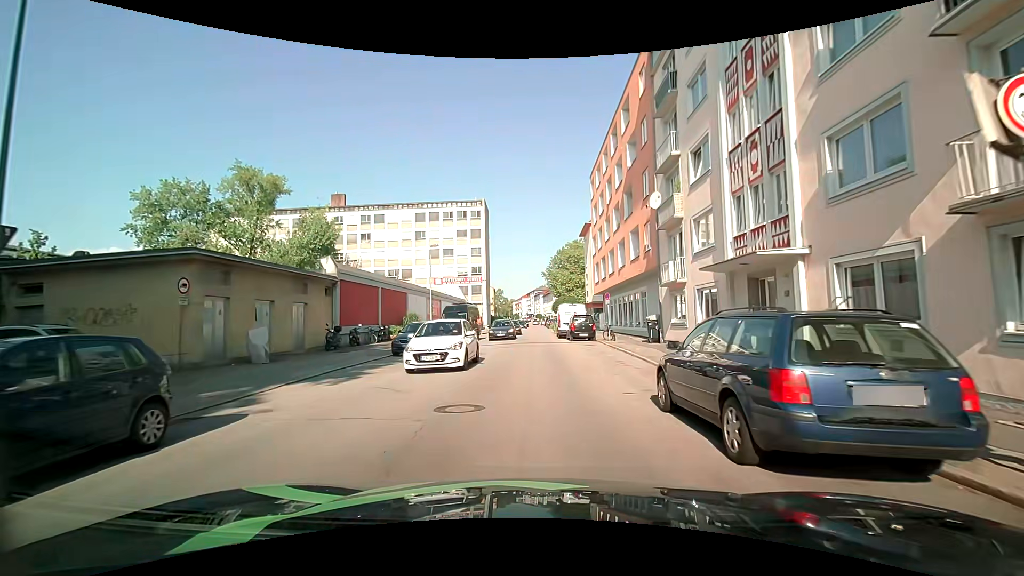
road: tertiary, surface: asphalt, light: Day
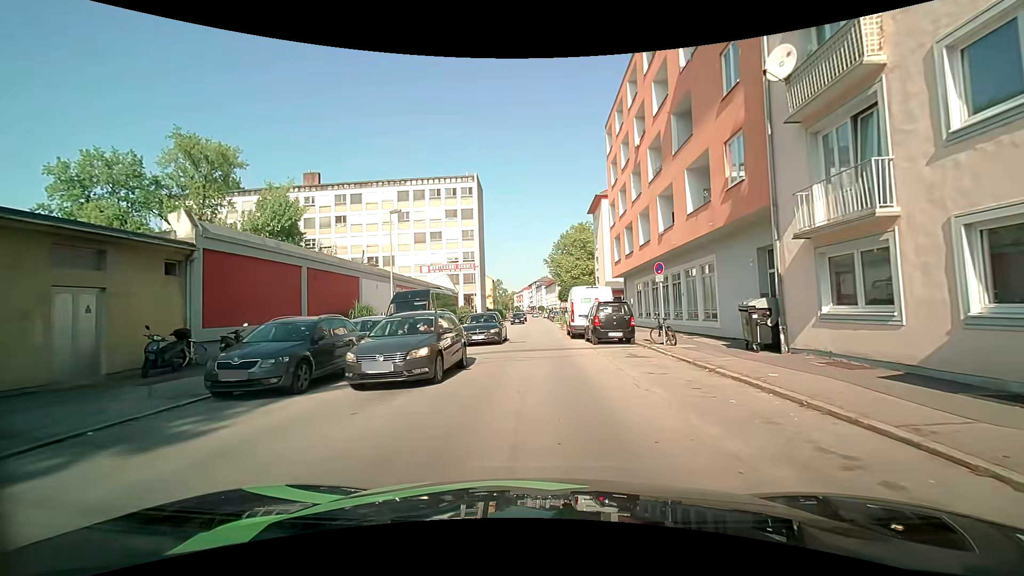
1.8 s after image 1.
(-0.1, +12.2) m; 0°
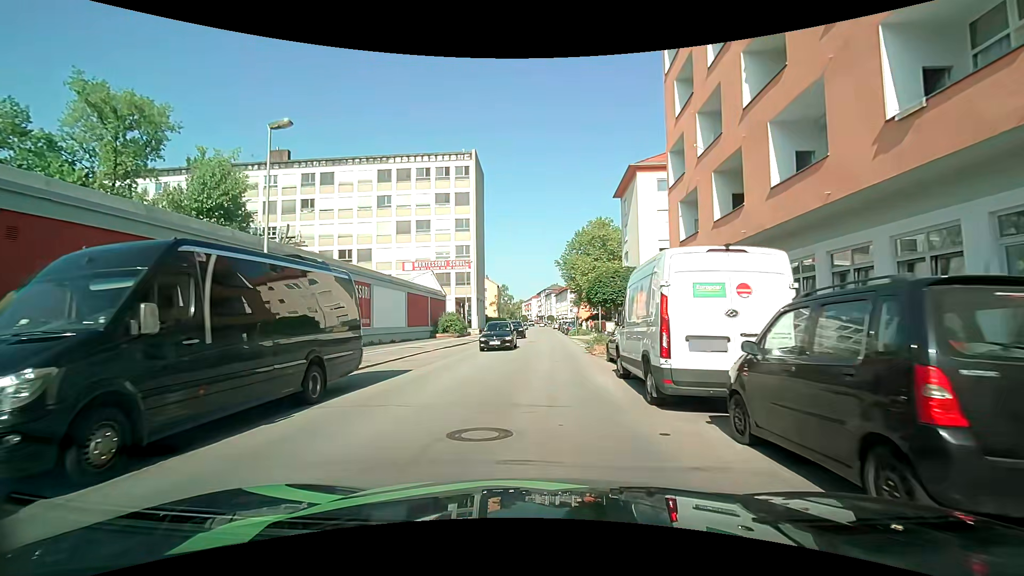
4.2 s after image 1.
(-0.2, +16.0) m; -2°
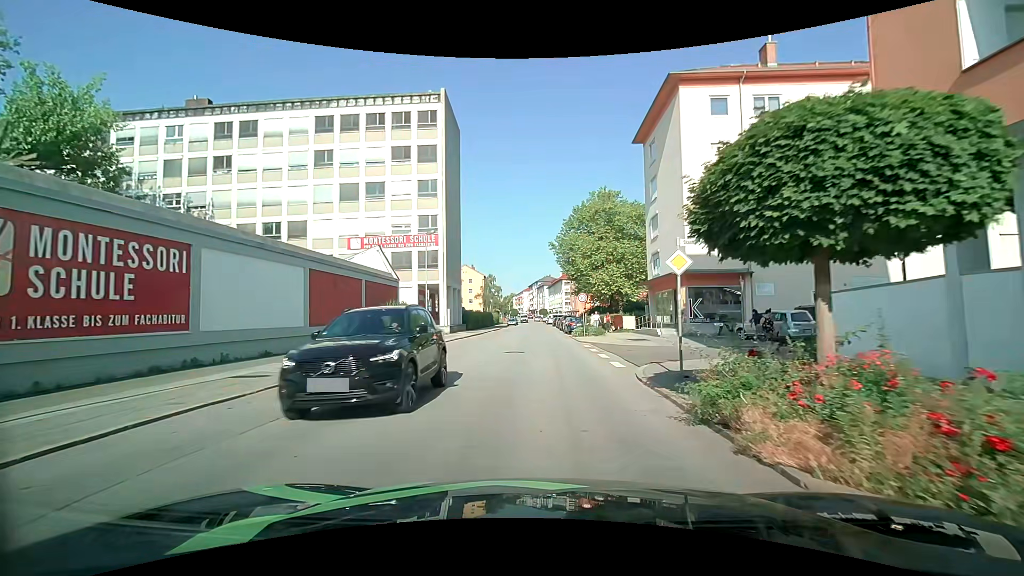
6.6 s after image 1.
(+0.3, +16.3) m; +2°
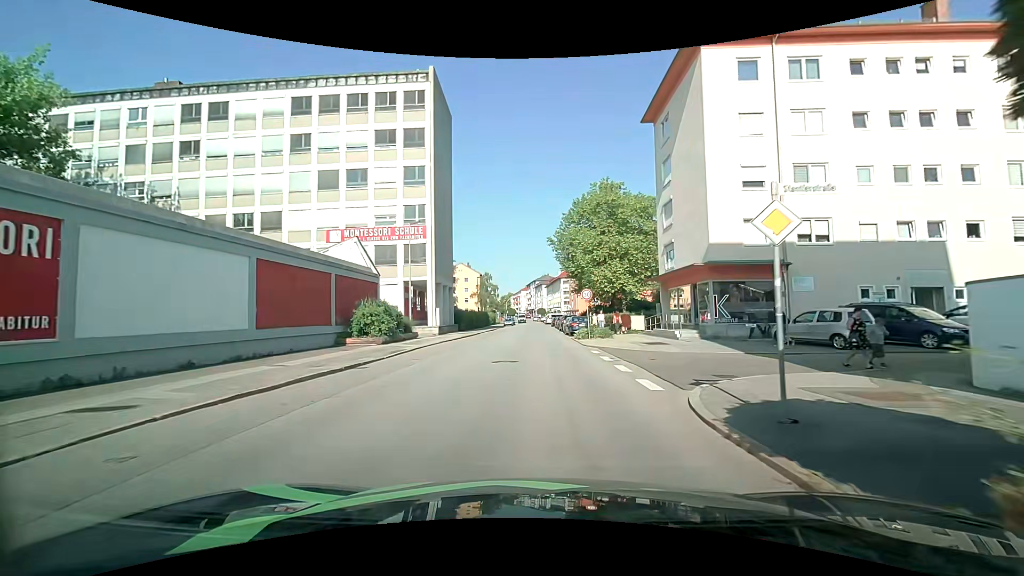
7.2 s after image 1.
(0.0, +4.4) m; 0°
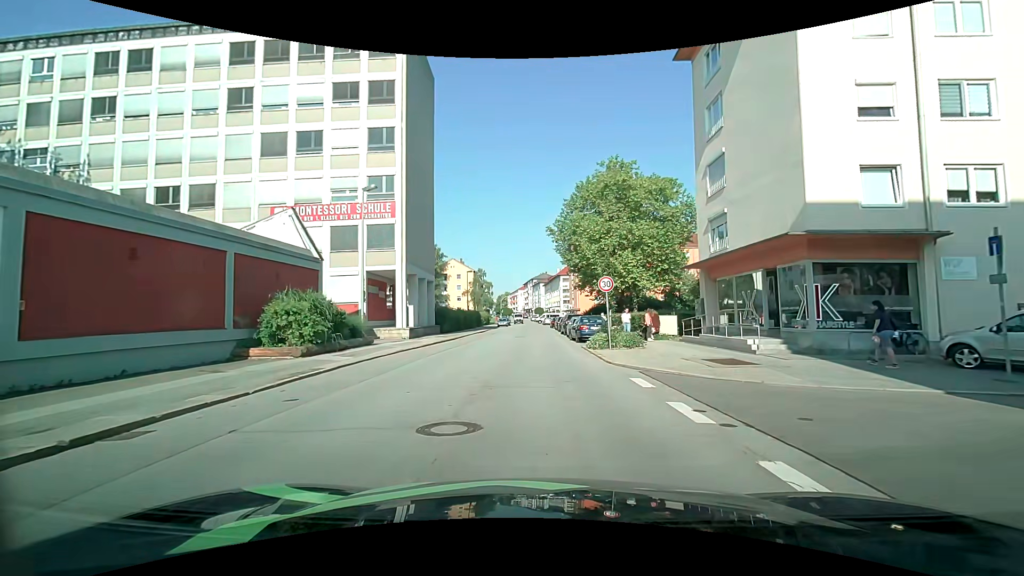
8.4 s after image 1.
(0.0, +9.2) m; 0°
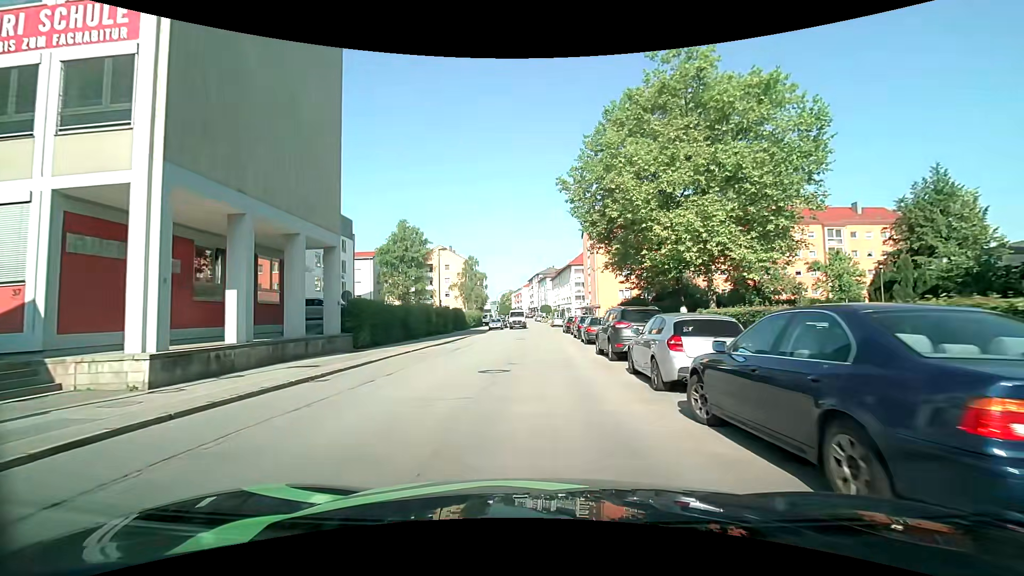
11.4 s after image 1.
(+0.3, +23.3) m; 0°
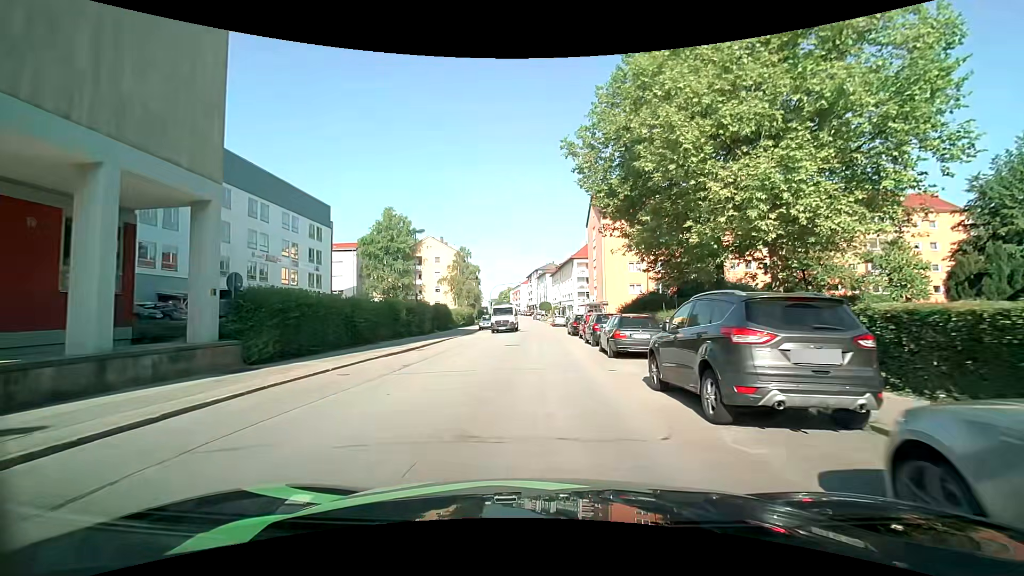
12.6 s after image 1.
(0.0, +9.1) m; -1°
(0, +10) (0, +20) (+1, +30) (+1, +40) (+1, +50) (+1, +60) (+1, +70) (+1, +80) (0, +90) (0, +100) m
